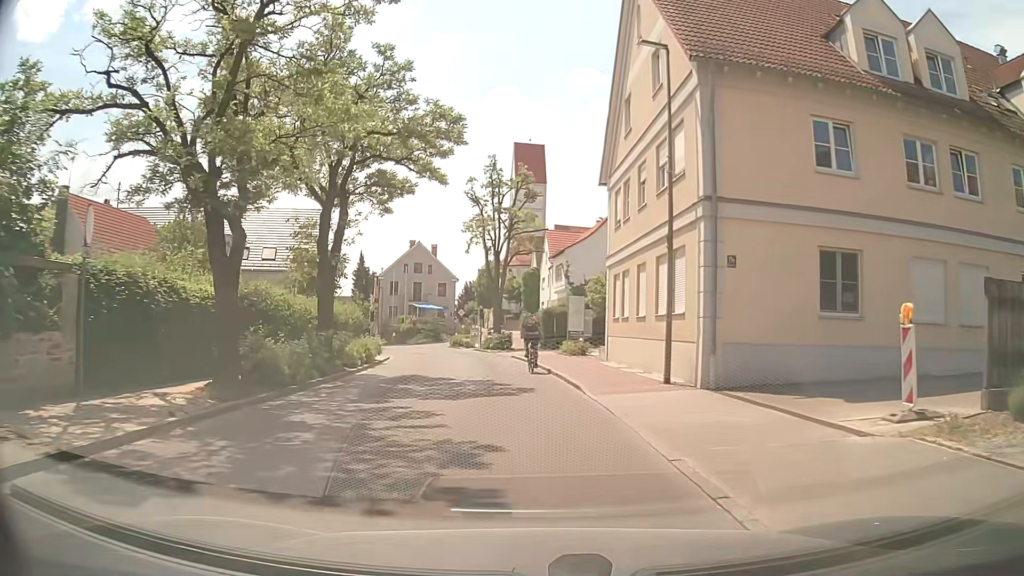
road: tertiary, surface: asphalt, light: Day
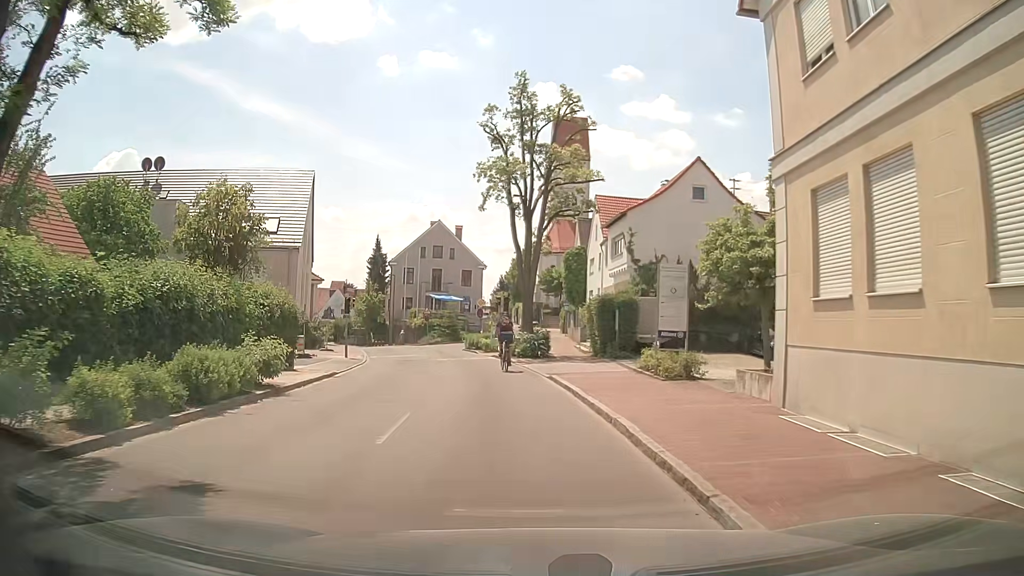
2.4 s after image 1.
(-0.2, +15.1) m; -3°
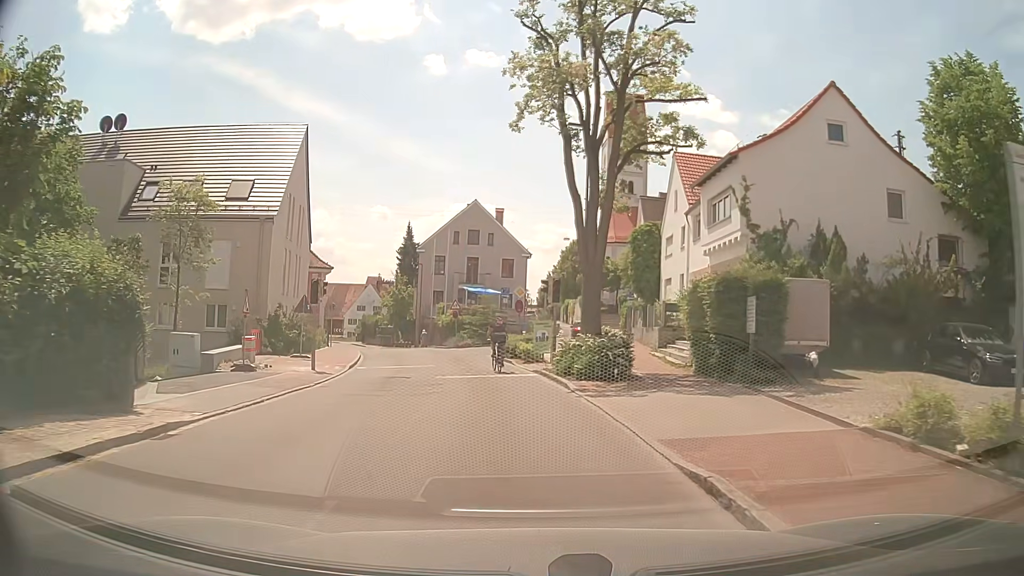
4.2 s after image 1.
(-0.3, +11.8) m; -3°
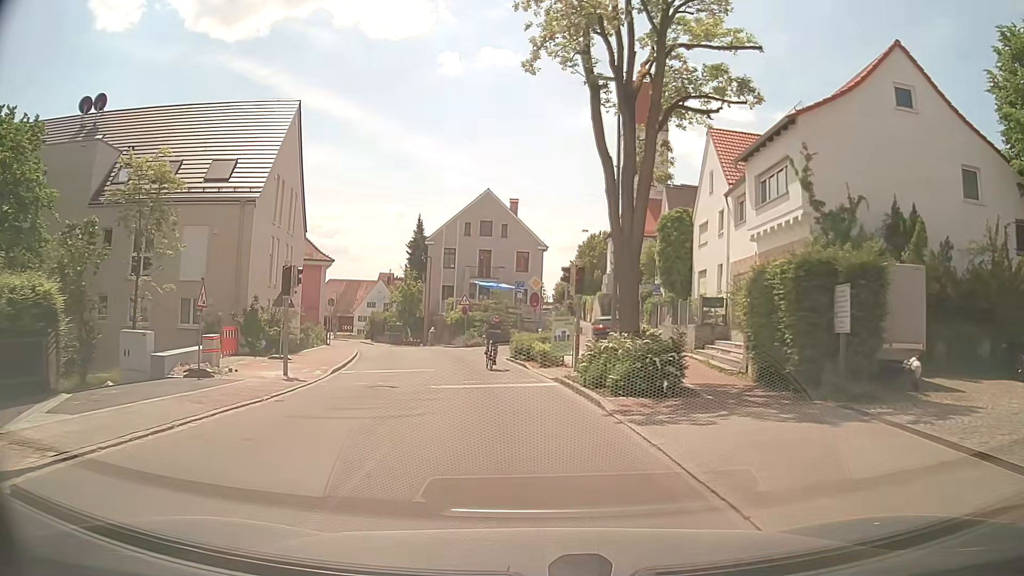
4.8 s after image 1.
(-0.1, +4.0) m; -3°
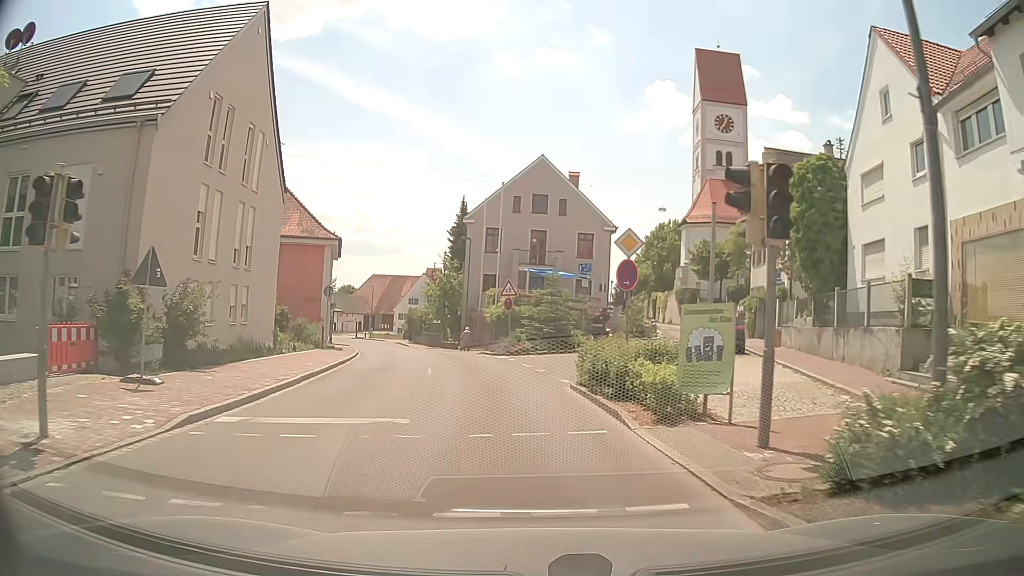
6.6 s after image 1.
(-0.4, +12.1) m; -4°
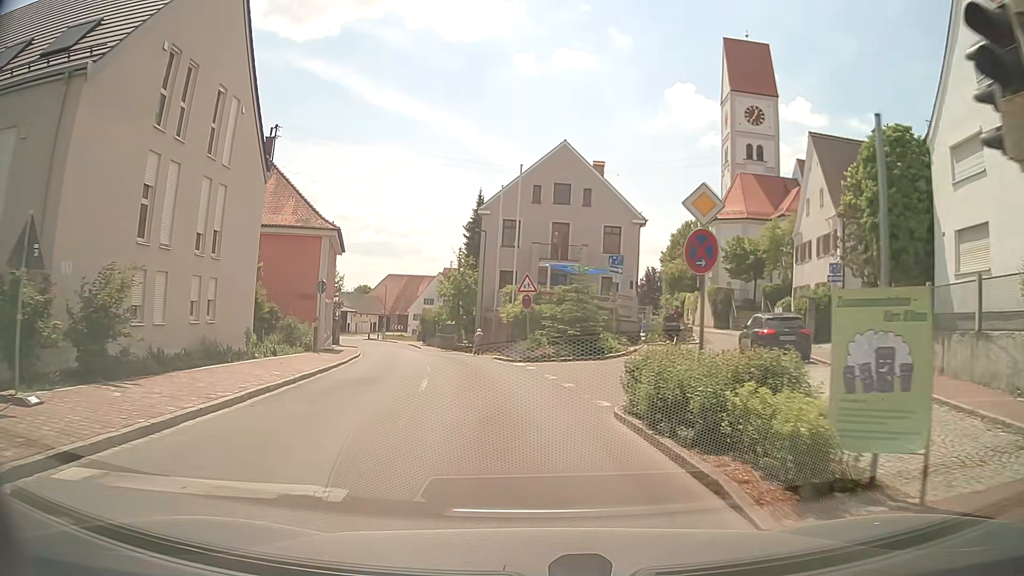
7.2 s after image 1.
(-0.1, +4.4) m; -3°
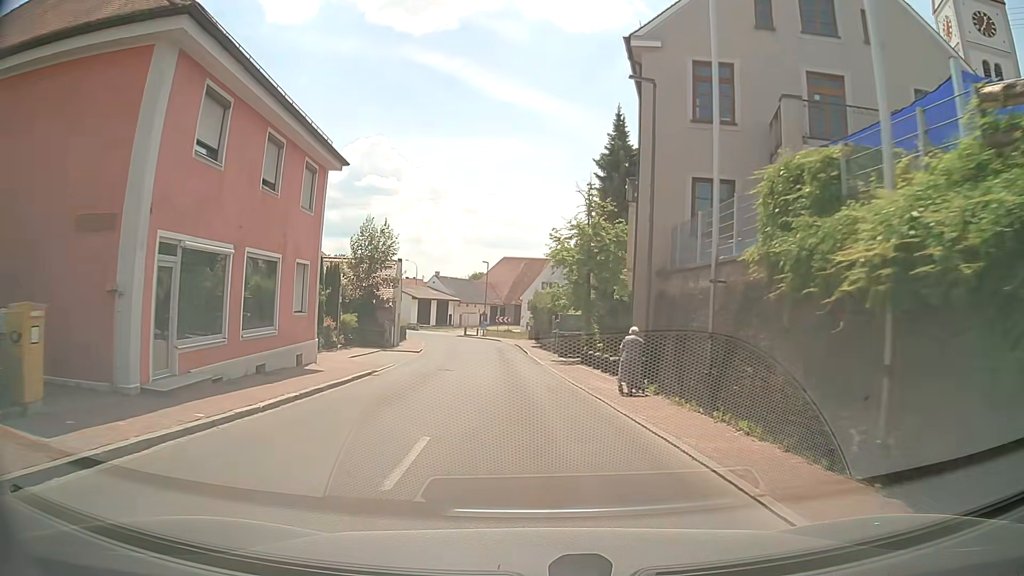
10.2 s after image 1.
(-2.1, +26.4) m; -9°
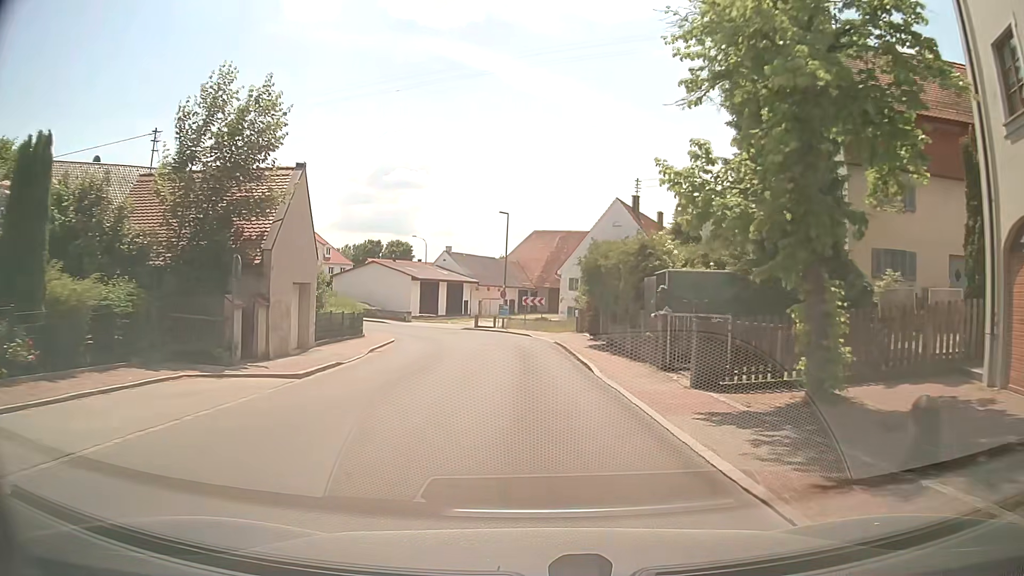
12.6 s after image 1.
(-1.3, +25.4) m; -4°
(0, +10) (0, +20) (-1, +30) (-3, +40) (-8, +48) (-15, +55) (-23, +61) (-30, +68) (-35, +77) (-33, +87) m
